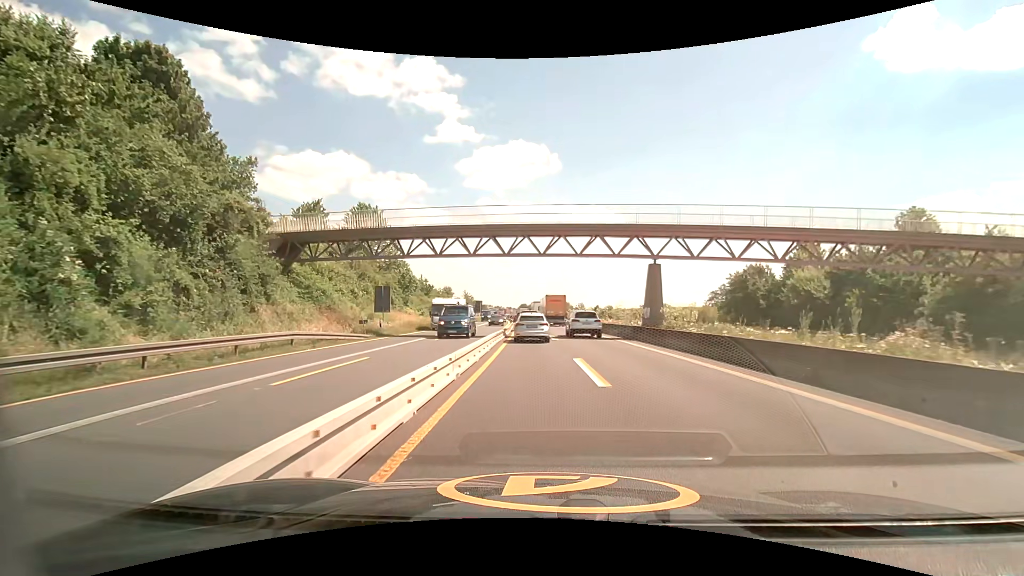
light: Day
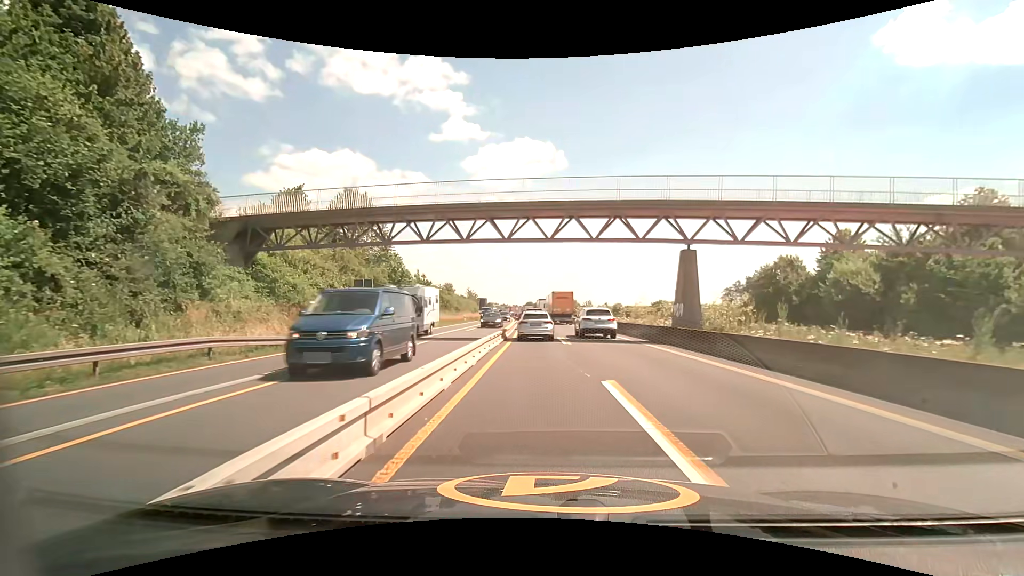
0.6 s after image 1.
(0.0, +5.6) m; -1°
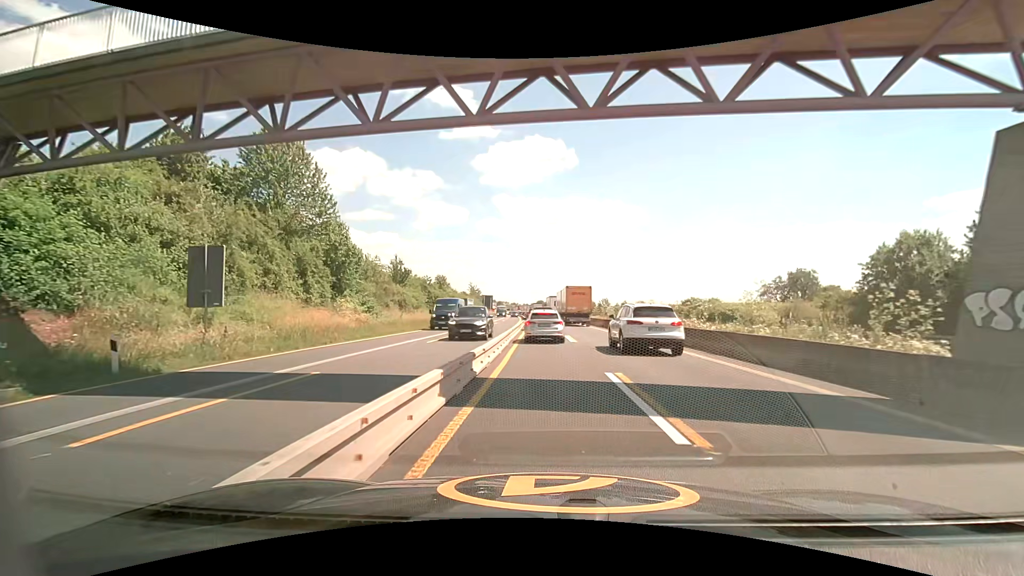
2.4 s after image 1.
(-0.2, +16.6) m; -1°
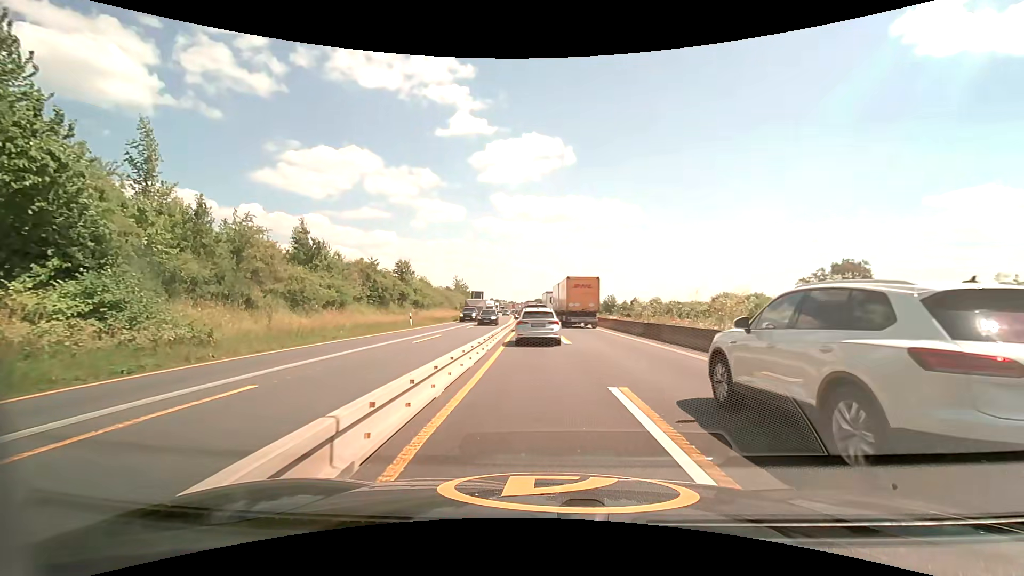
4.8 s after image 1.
(+0.2, +20.2) m; 0°
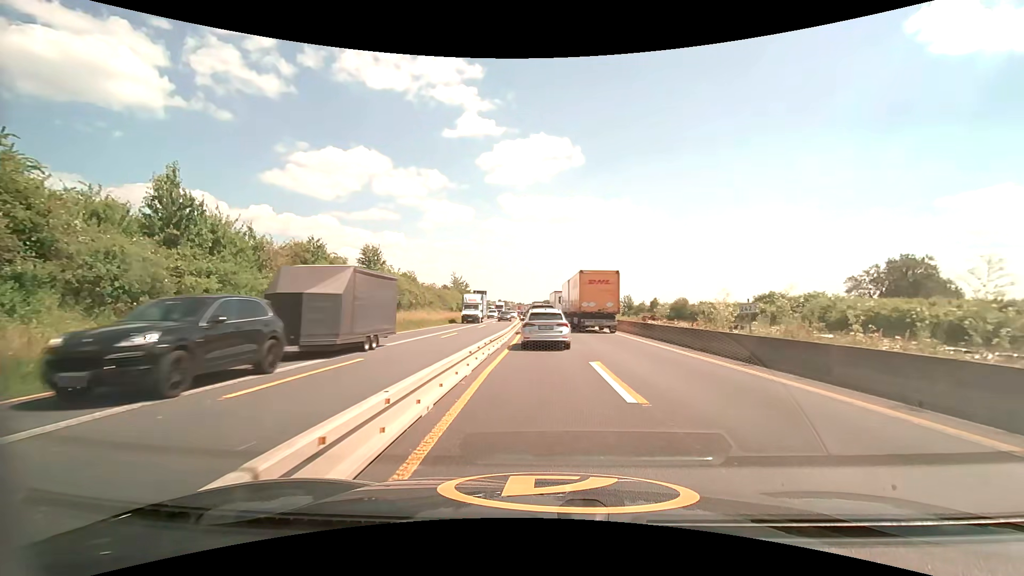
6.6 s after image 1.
(0.0, +13.2) m; -1°
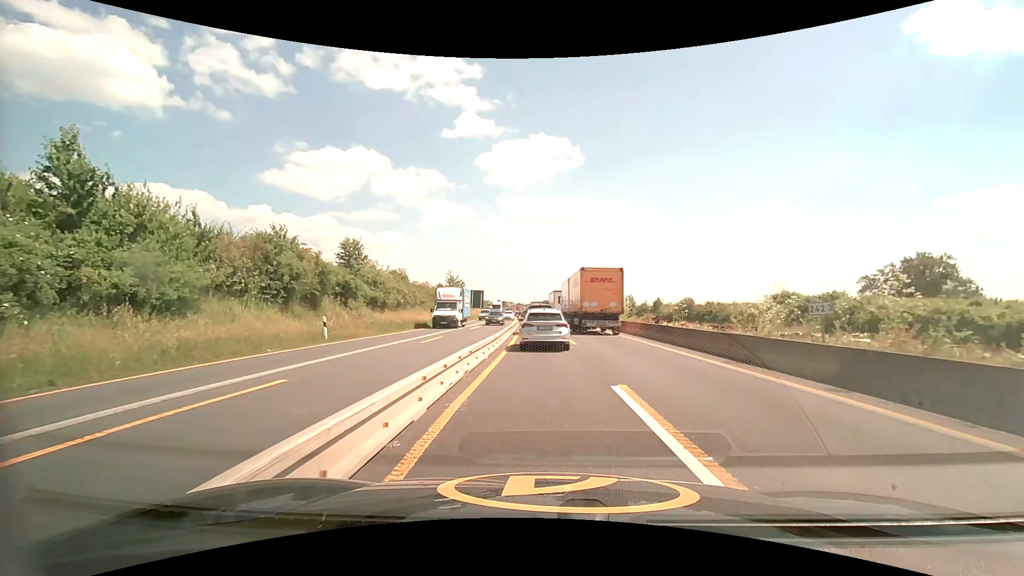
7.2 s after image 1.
(0.0, +4.3) m; +1°
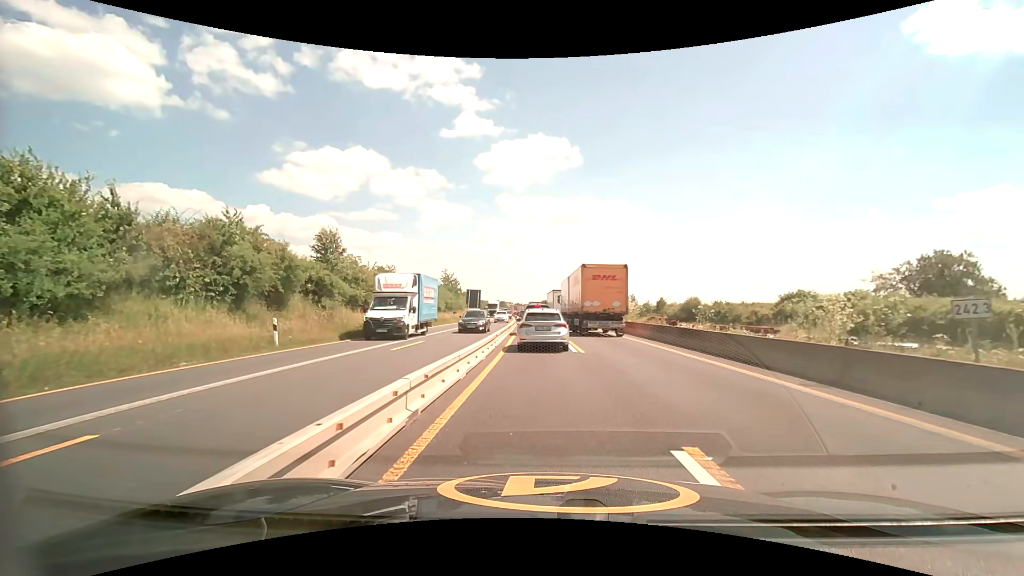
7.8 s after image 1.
(0.0, +4.2) m; 0°
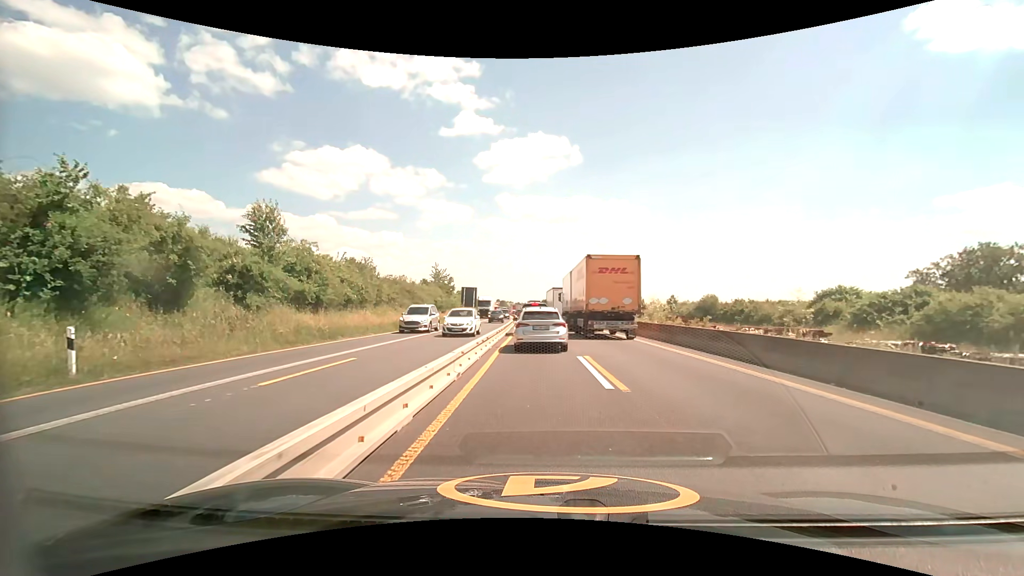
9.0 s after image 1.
(0.0, +8.2) m; 0°
(0, +10) (0, +20) (0, +30) (0, +40) (-1, +50) (-1, +60) (-2, +70) (-2, +80) (-2, +90) (-3, +100) m
